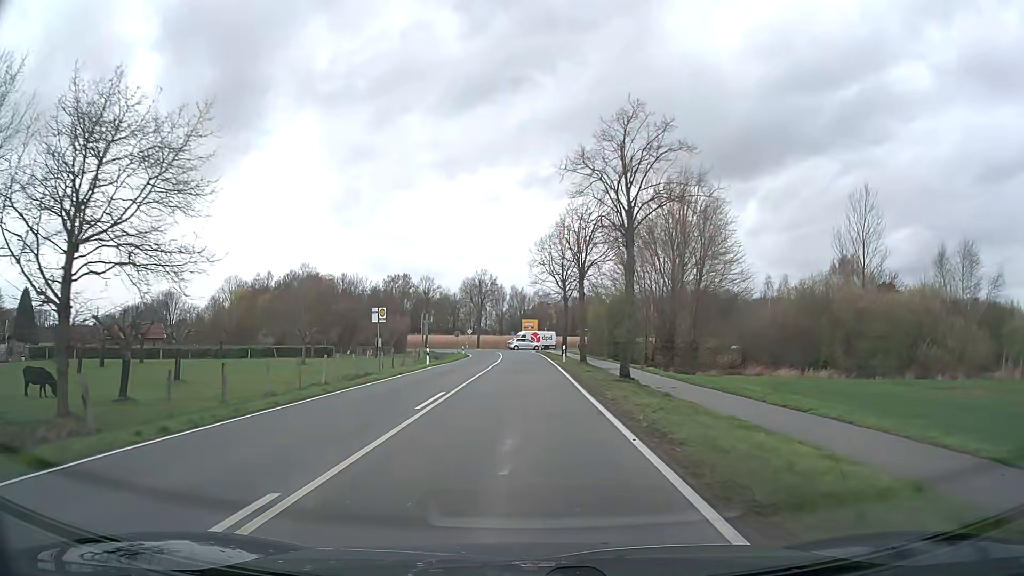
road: secondary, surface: asphalt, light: Day
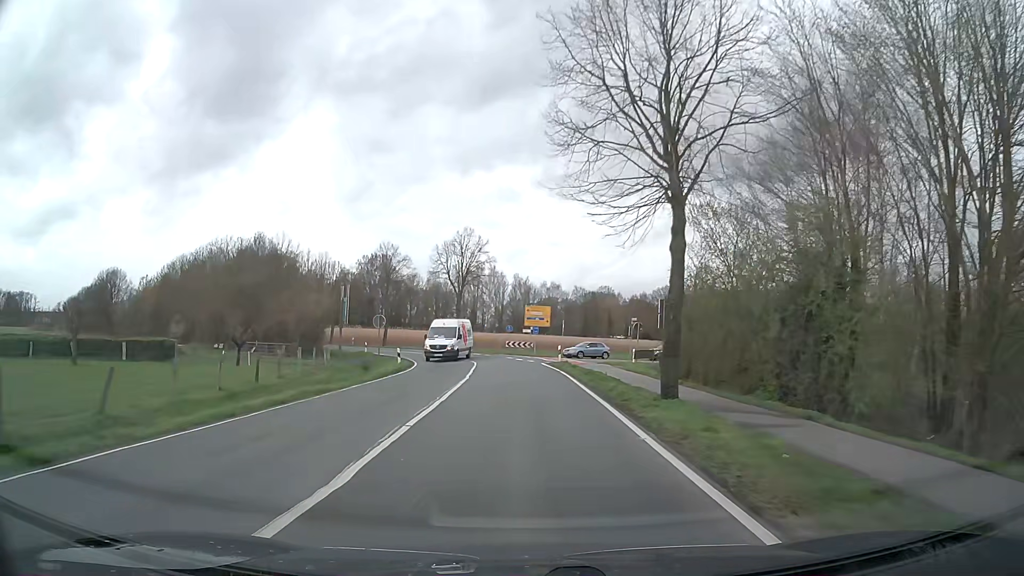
(-0.1, +38.6) m; 0°
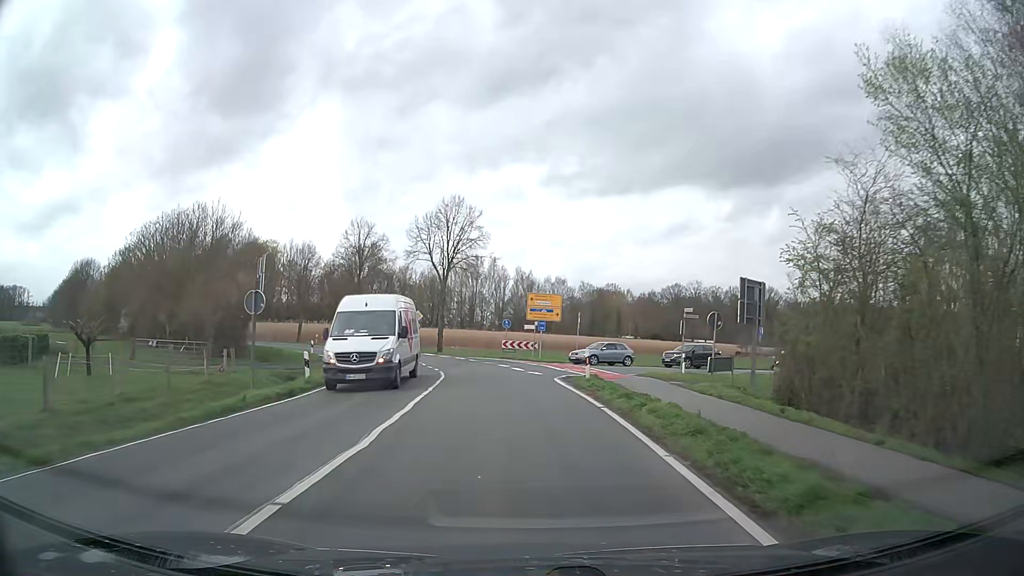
(-0.1, +15.3) m; -1°
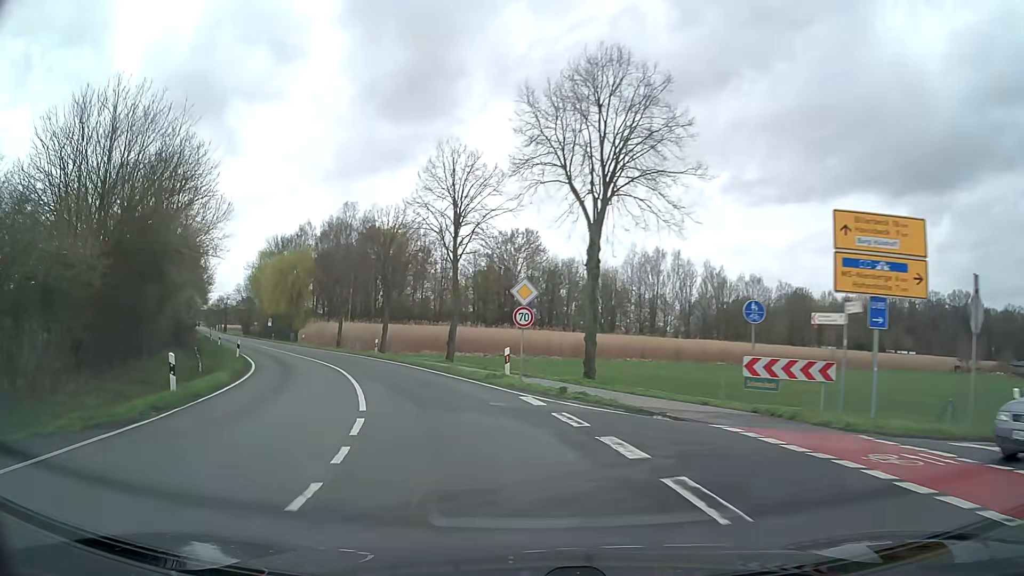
(-2.1, +30.4) m; -14°
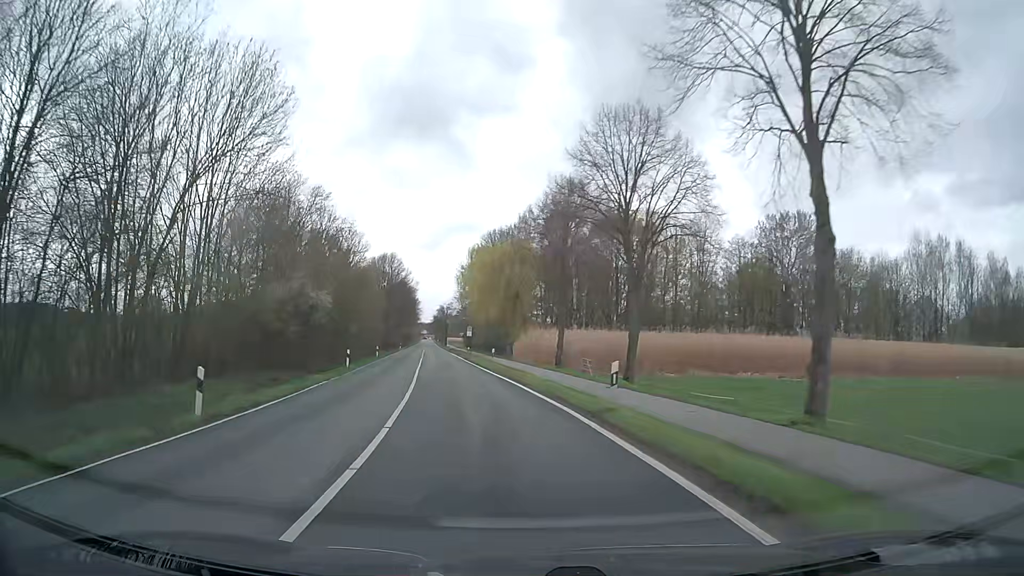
(-5.3, +25.2) m; -21°
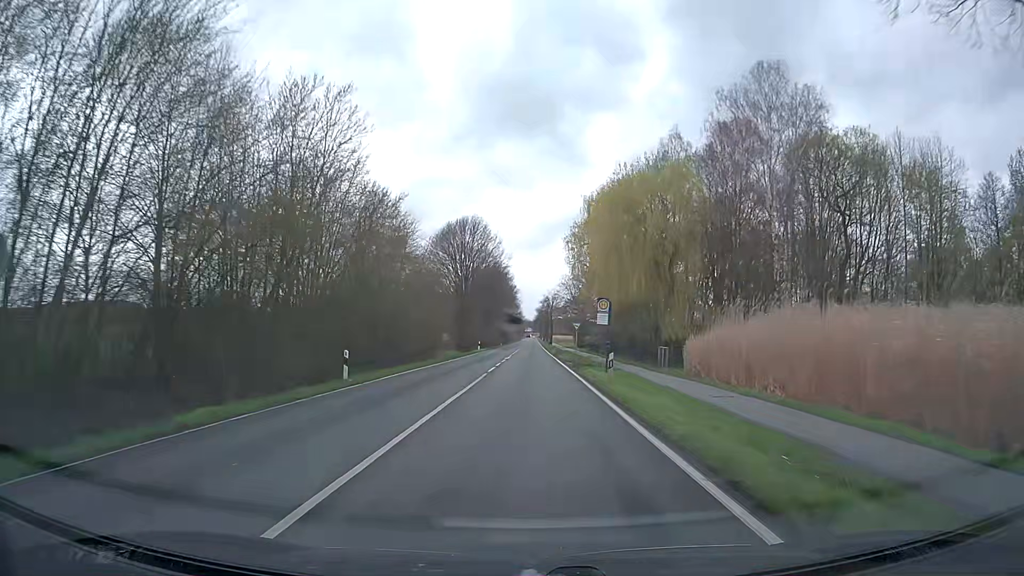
(-4.4, +39.6) m; -9°
